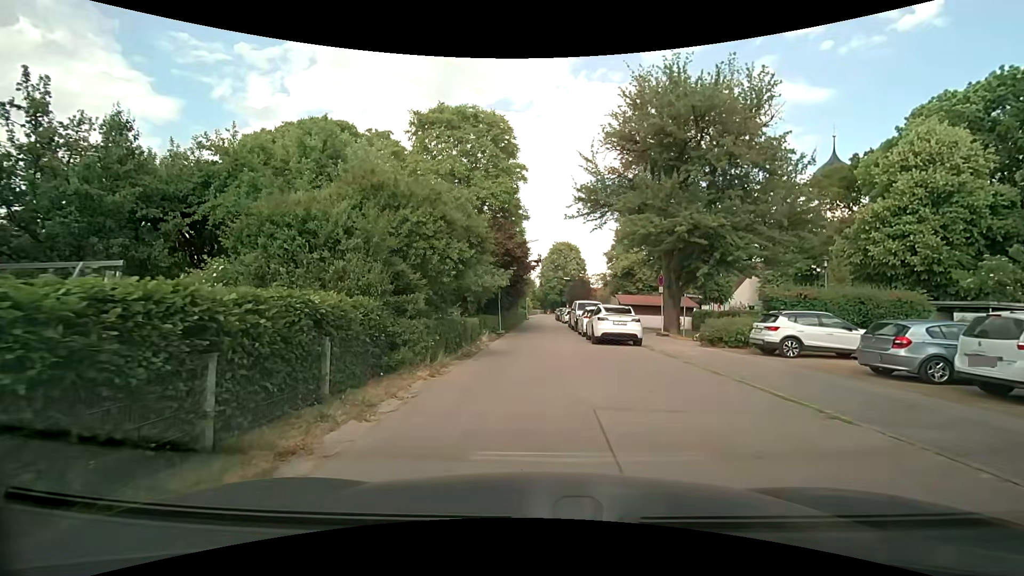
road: residential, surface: asphalt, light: Day
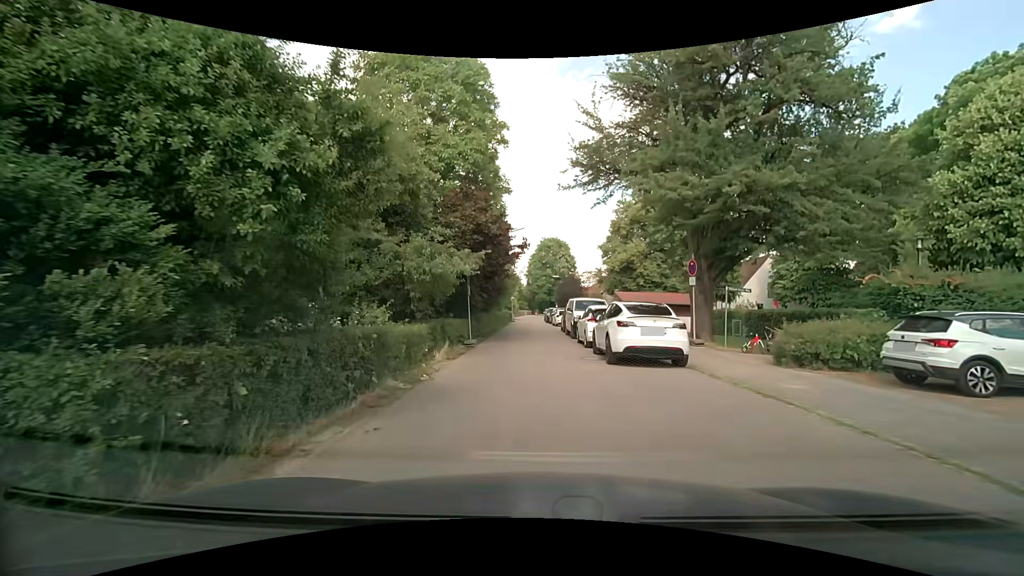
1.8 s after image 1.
(+0.1, +7.5) m; +1°
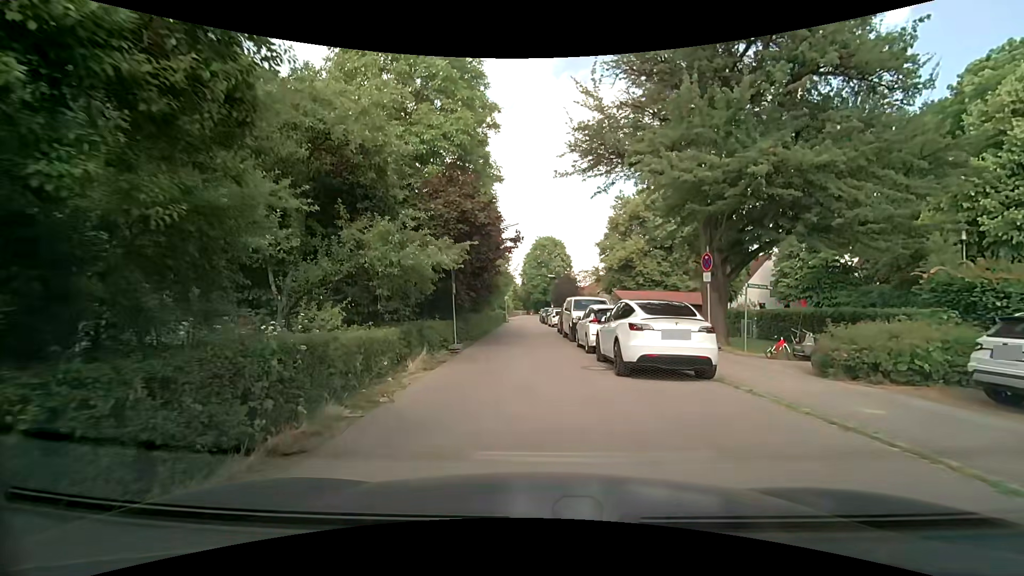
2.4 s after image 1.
(0.0, +2.3) m; 0°
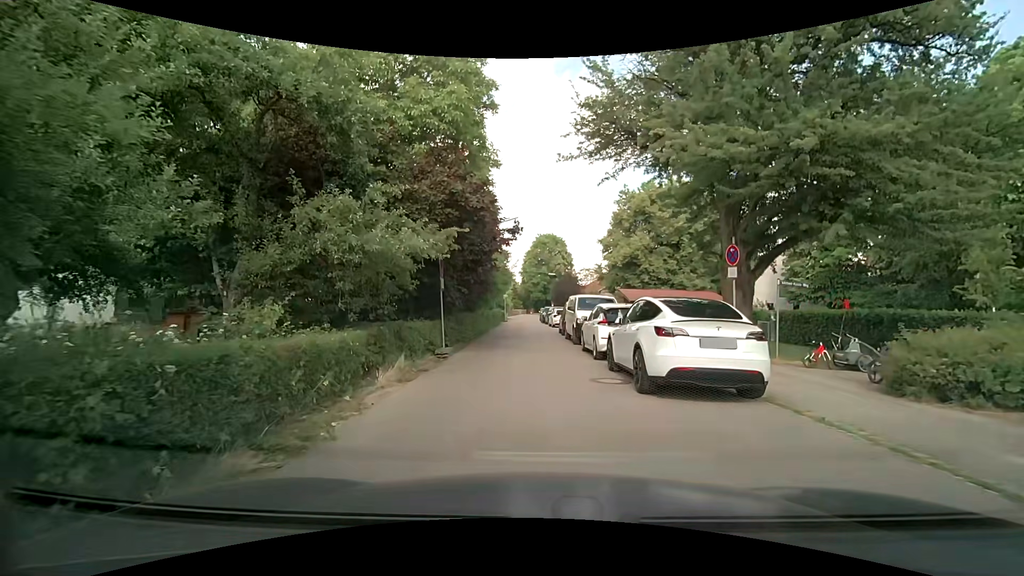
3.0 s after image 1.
(0.0, +2.1) m; +2°
